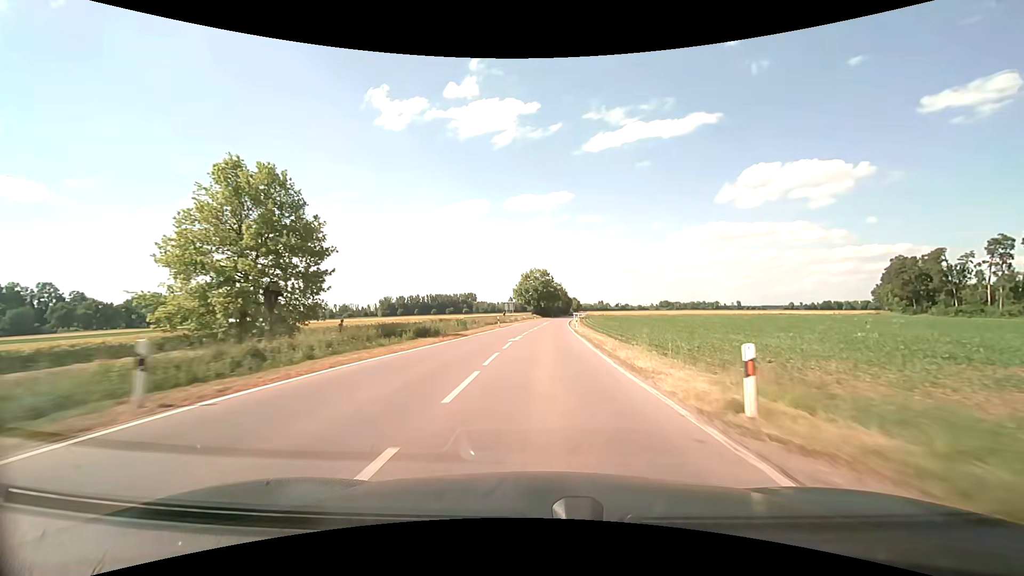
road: tertiary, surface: asphalt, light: Day
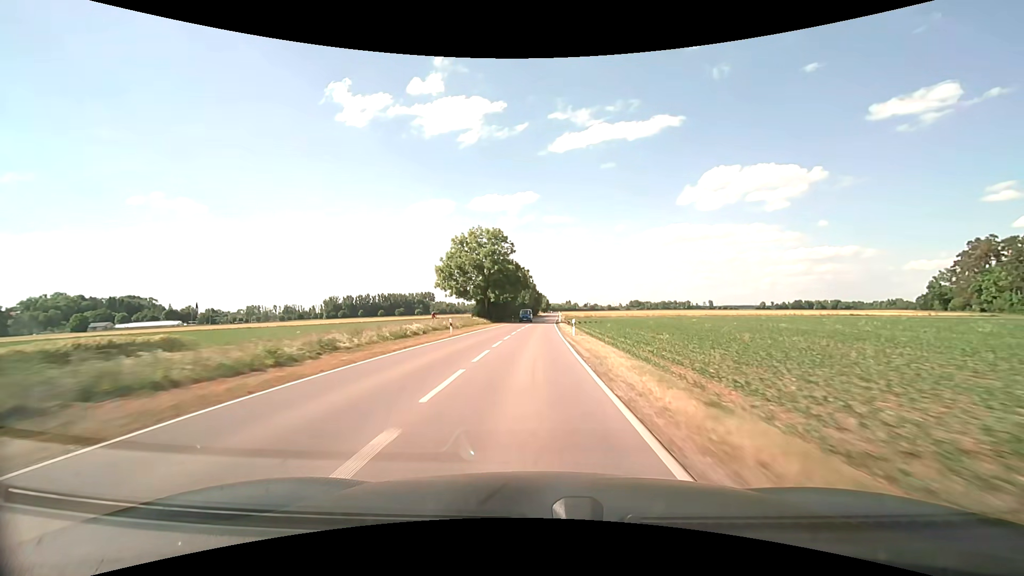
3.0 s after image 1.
(+2.7, +65.9) m; +4°
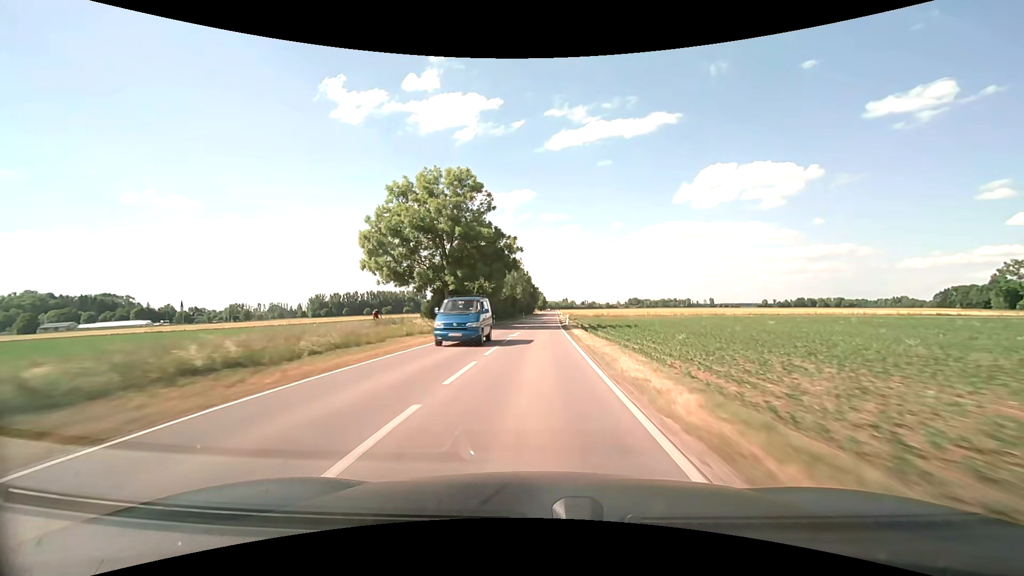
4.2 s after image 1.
(+0.1, +28.3) m; 0°
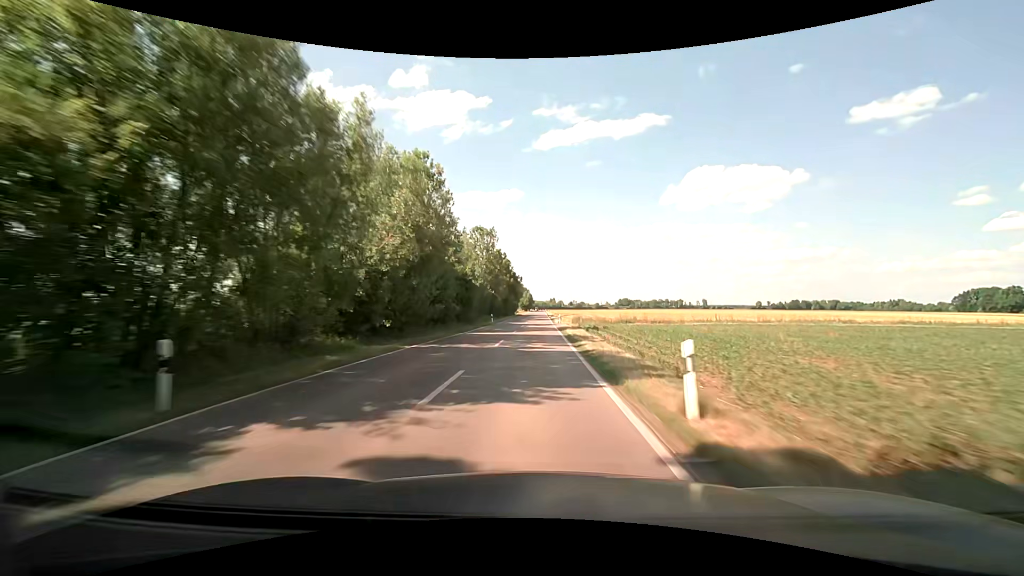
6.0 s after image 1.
(+0.8, +44.2) m; +1°
